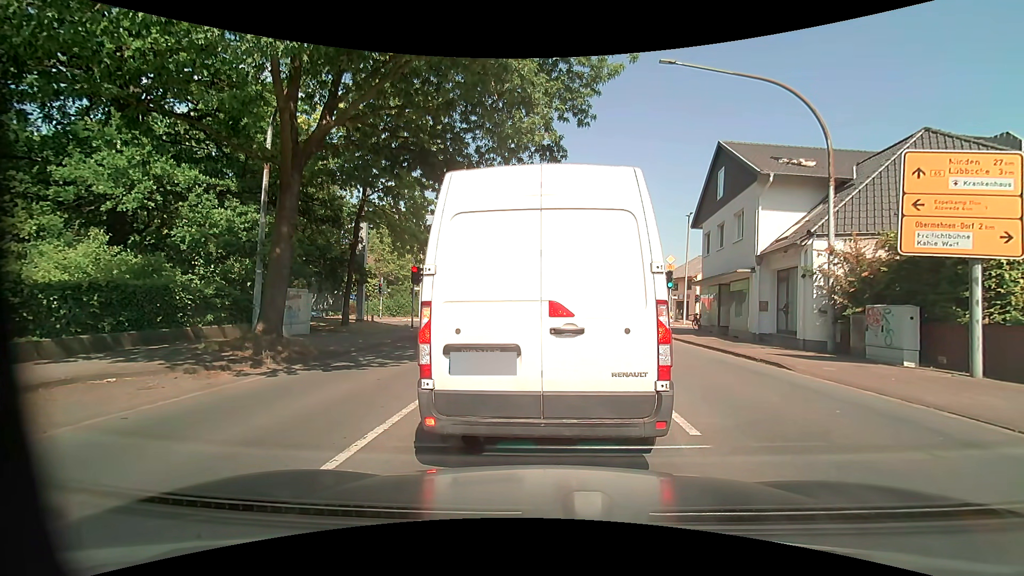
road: primary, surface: asphalt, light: Day
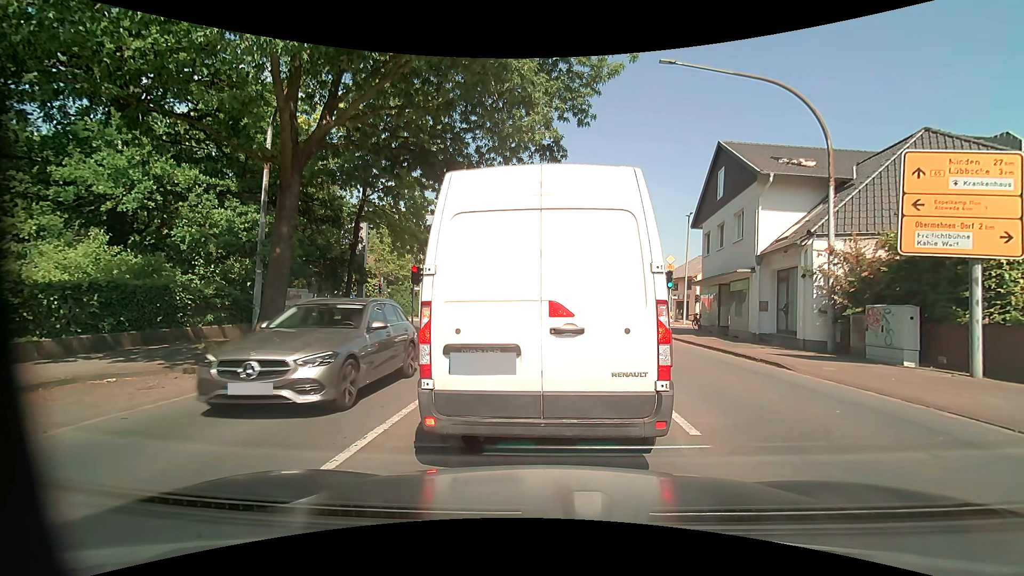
(0.0, 0.0) m; 0°
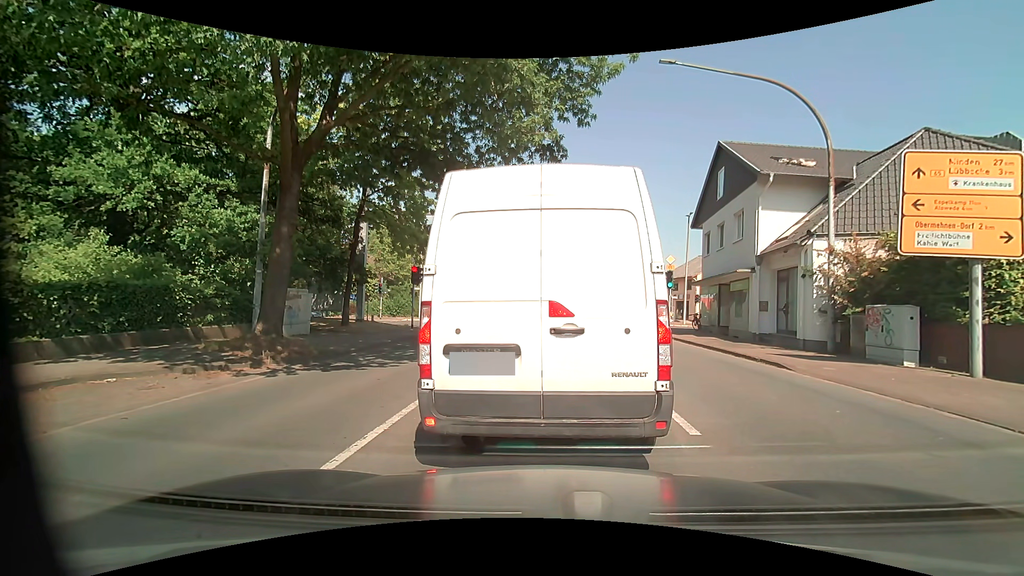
(0.0, 0.0) m; 0°
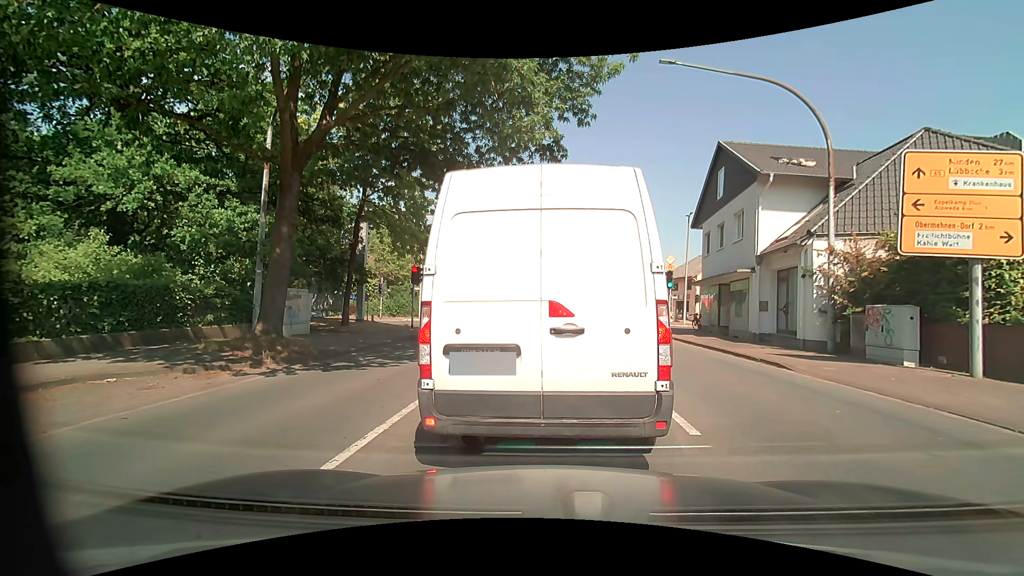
(0.0, 0.0) m; 0°
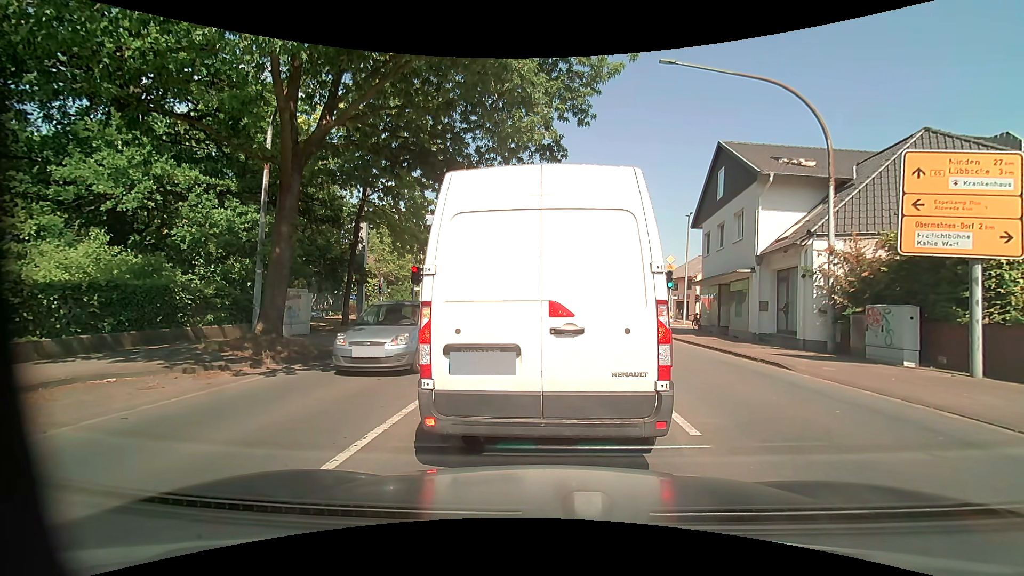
(0.0, 0.0) m; 0°
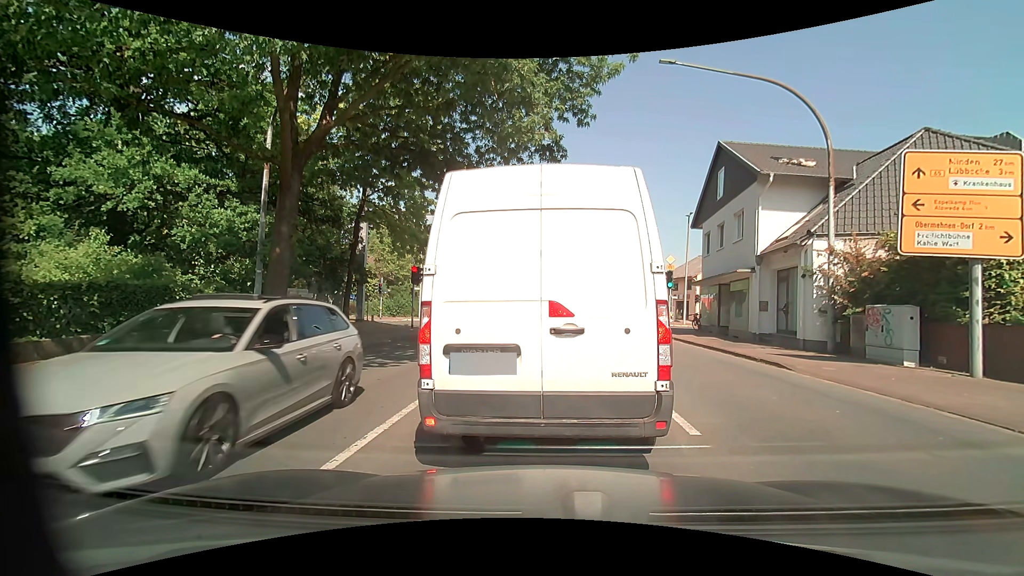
(0.0, 0.0) m; 0°
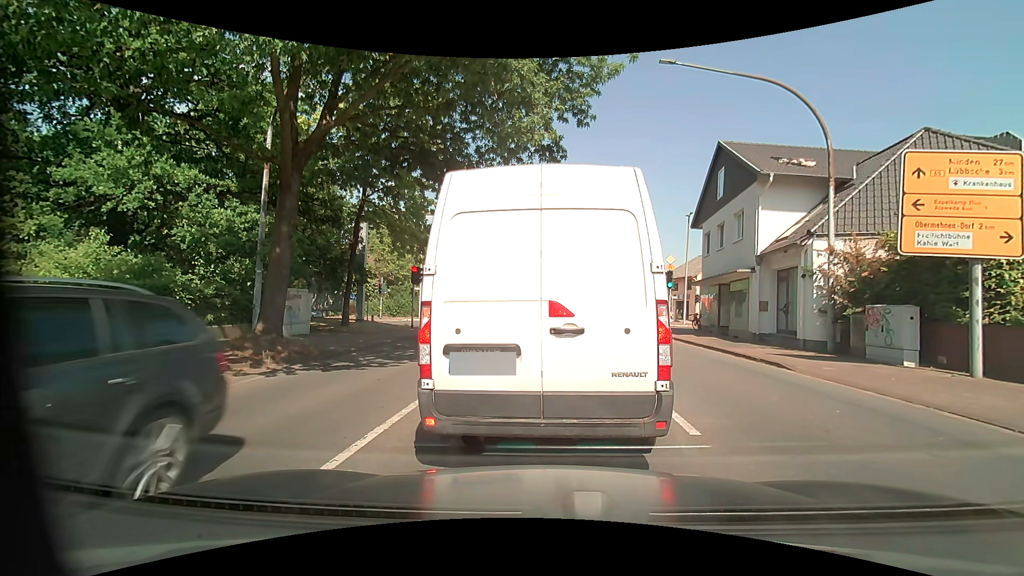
(0.0, 0.0) m; 0°
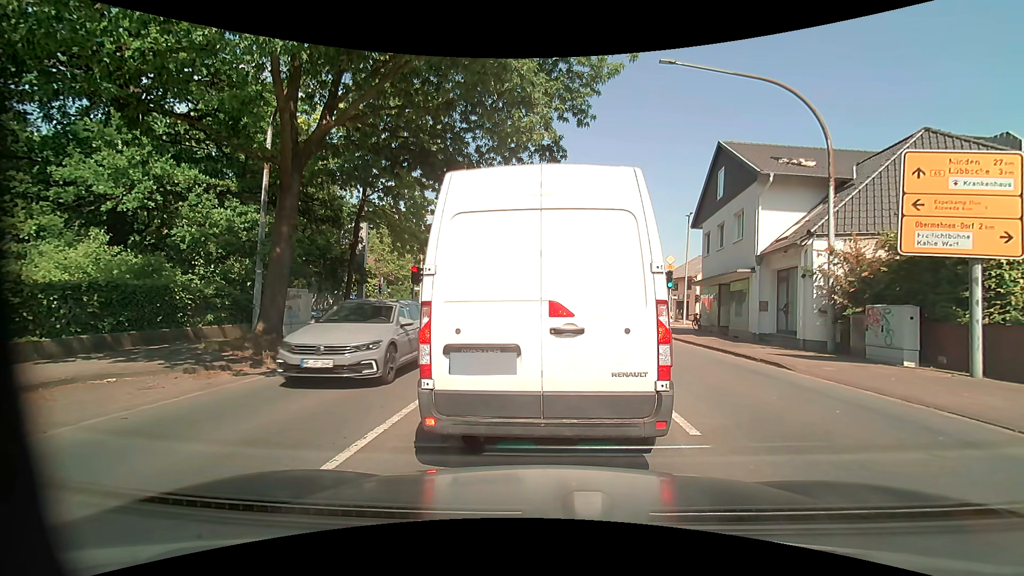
(0.0, 0.0) m; 0°
(0, +10) (0, +20) (0, +30) (-1, +40) (-5, +49) (-15, +51) (-25, +50) (-35, +48) (-44, +47) (-54, +46) m
